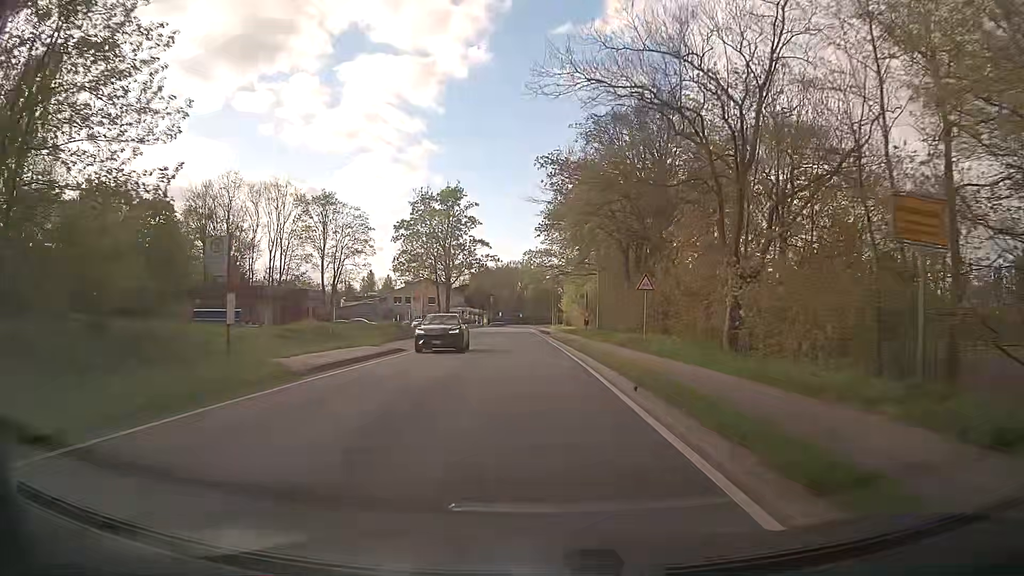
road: tertiary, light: Day
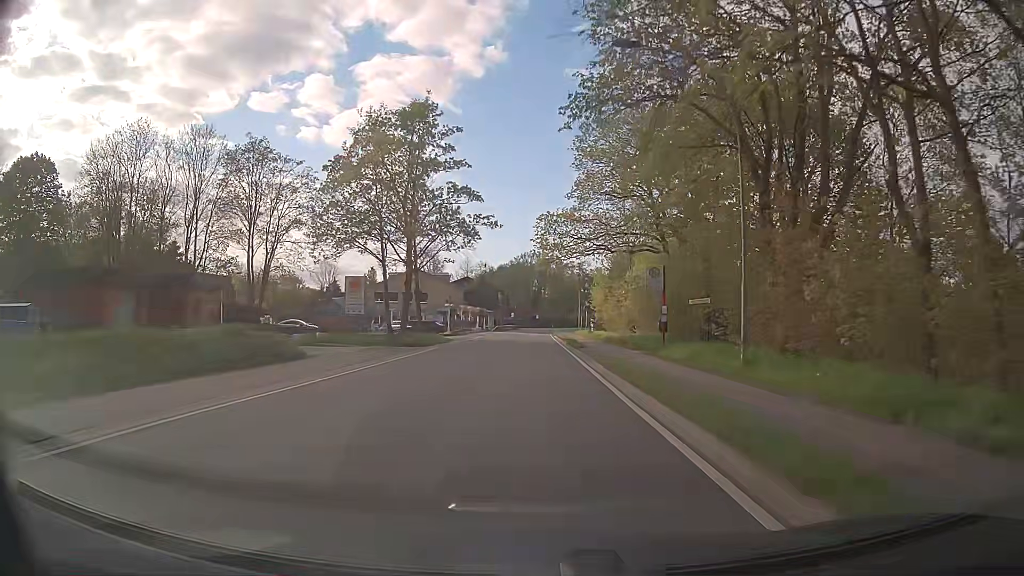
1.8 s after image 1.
(-0.4, +28.3) m; -2°
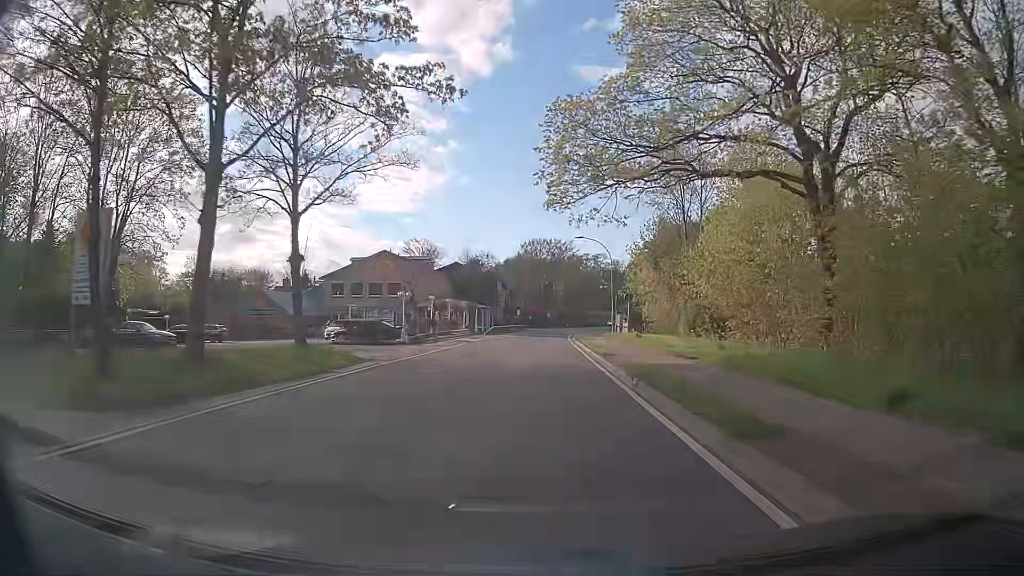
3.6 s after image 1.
(-0.1, +26.0) m; -1°
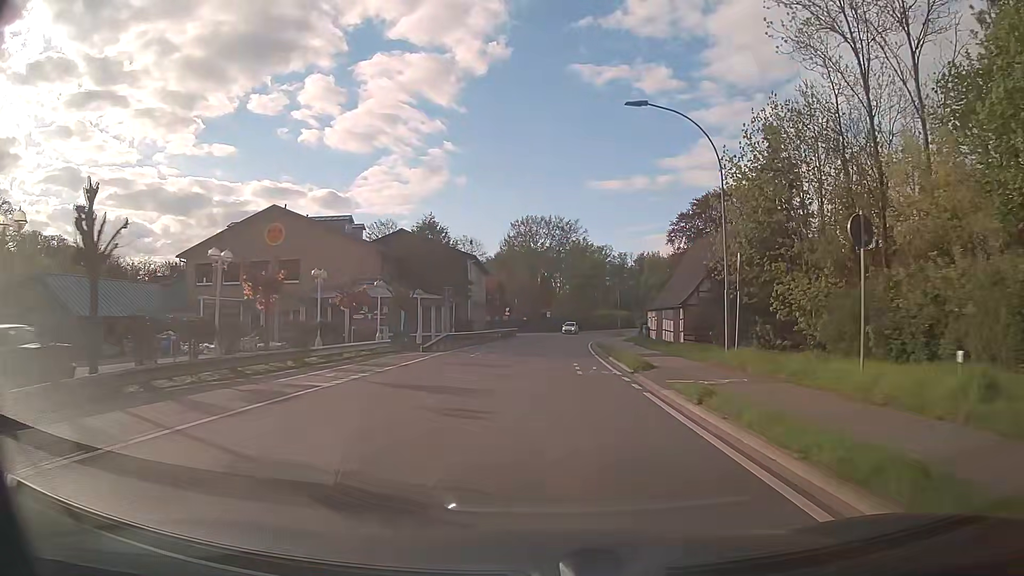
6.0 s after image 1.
(0.0, +32.1) m; 0°
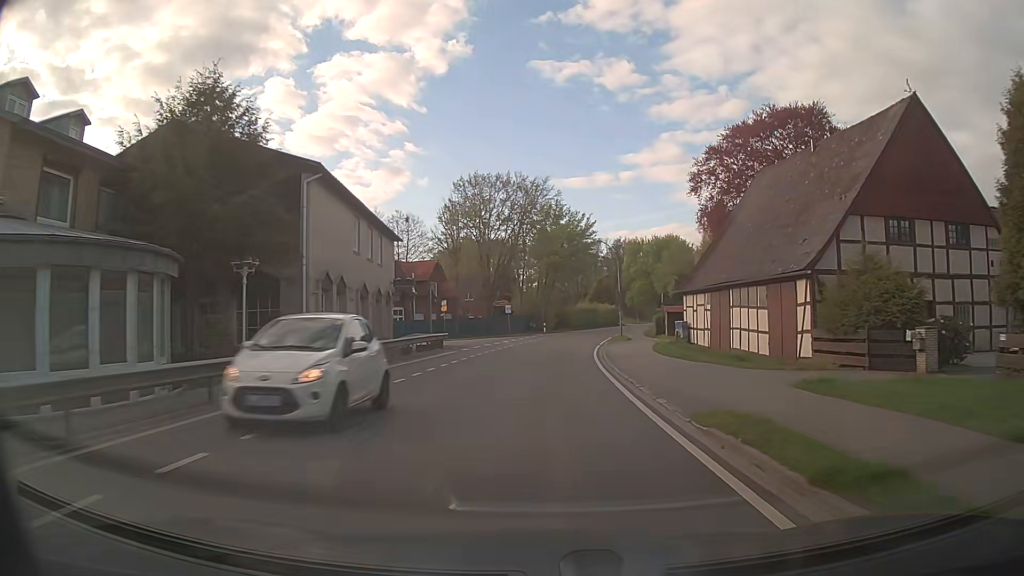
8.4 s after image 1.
(+0.7, +31.1) m; +3°
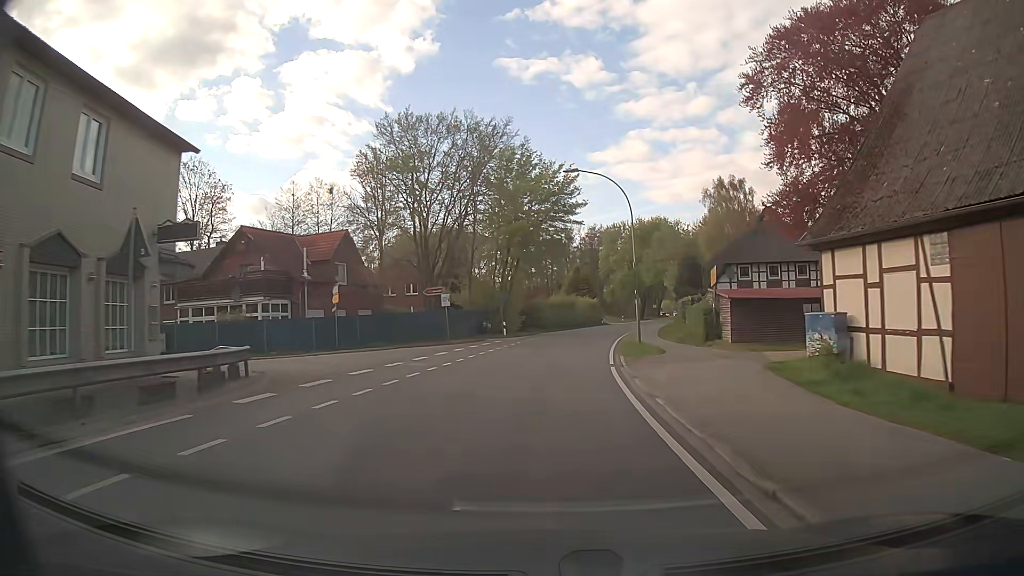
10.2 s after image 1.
(+0.5, +23.1) m; +2°
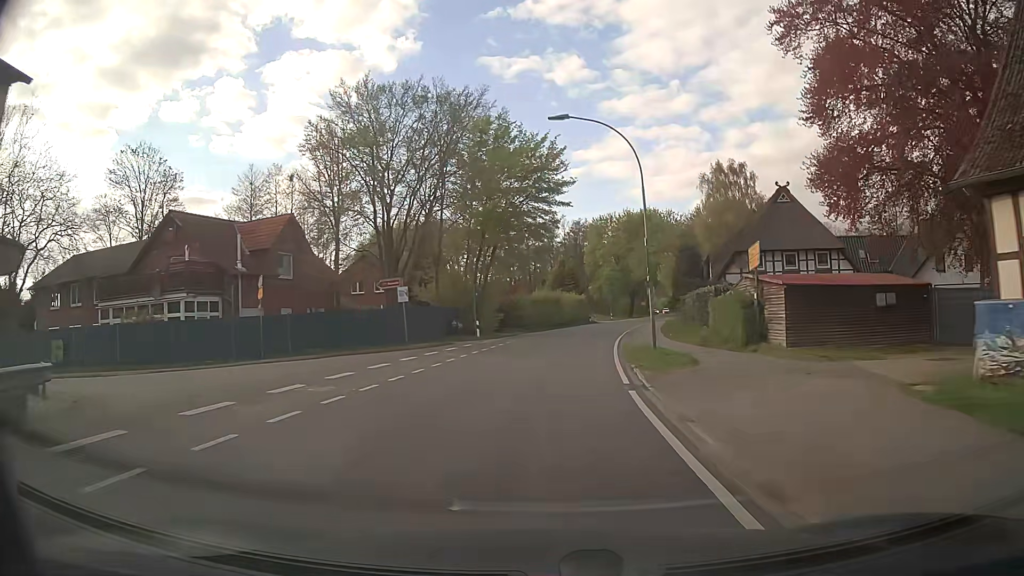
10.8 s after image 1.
(+0.1, +7.7) m; +2°
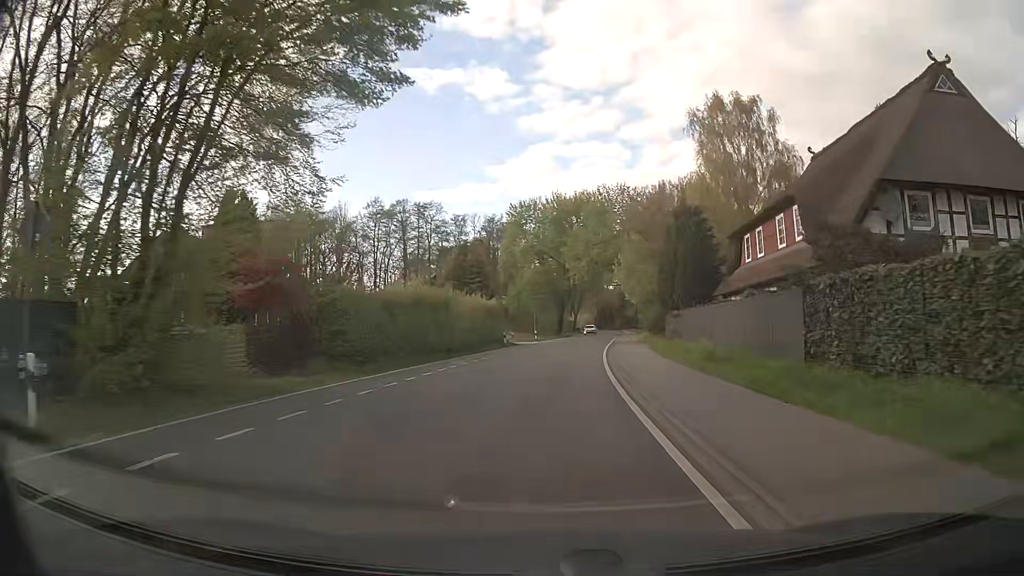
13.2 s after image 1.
(+1.6, +30.3) m; +7°
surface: asphalt
(0, +10) (+1, +20) (+1, +30) (+2, +40) (+4, +50) (+5, +60) (+6, +70) (+7, +80) (+9, +90) (+10, +99) m
